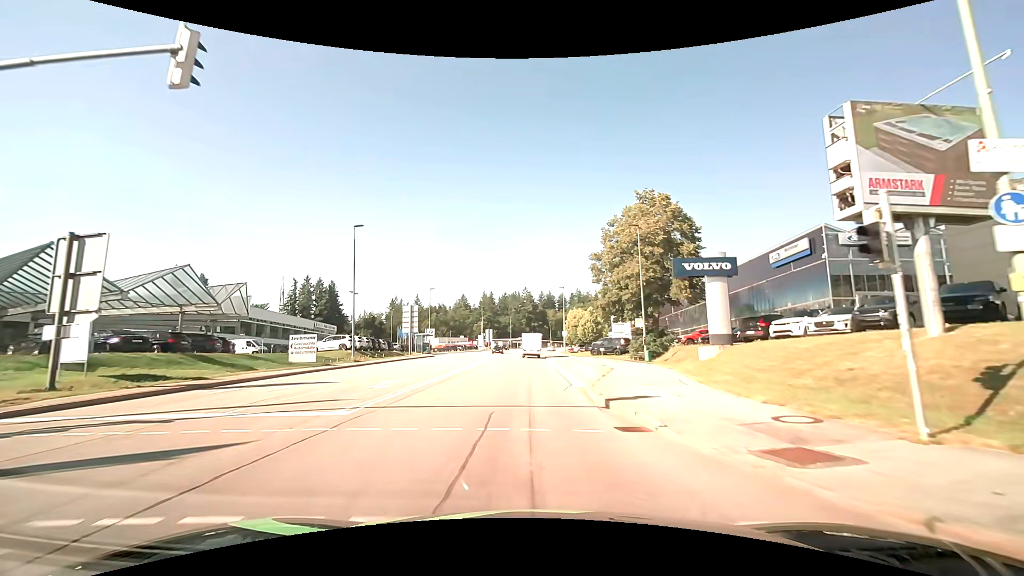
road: secondary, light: Day
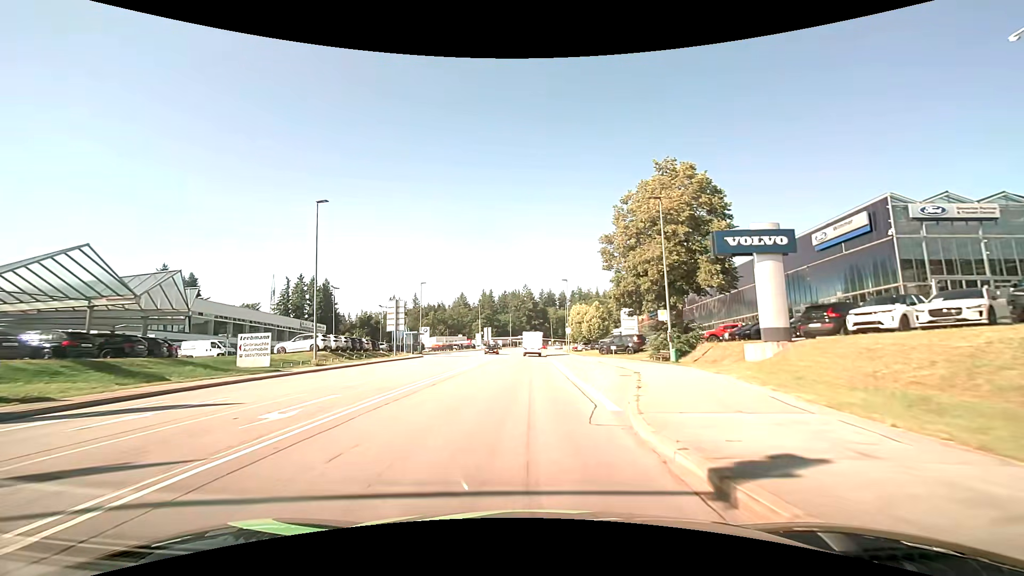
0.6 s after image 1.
(0.0, +6.6) m; 0°
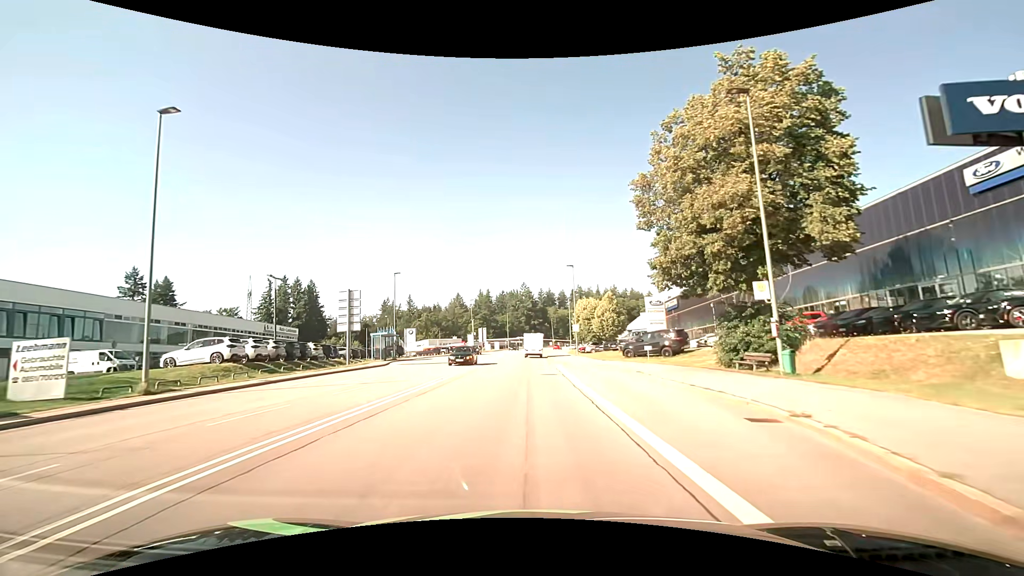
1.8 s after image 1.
(0.0, +13.3) m; 0°
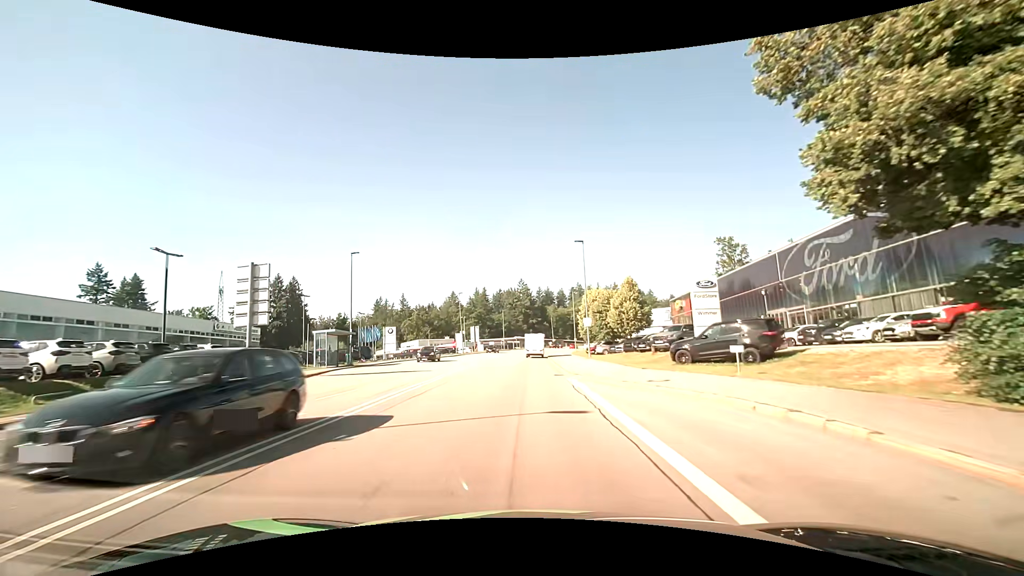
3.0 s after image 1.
(0.0, +13.6) m; 0°
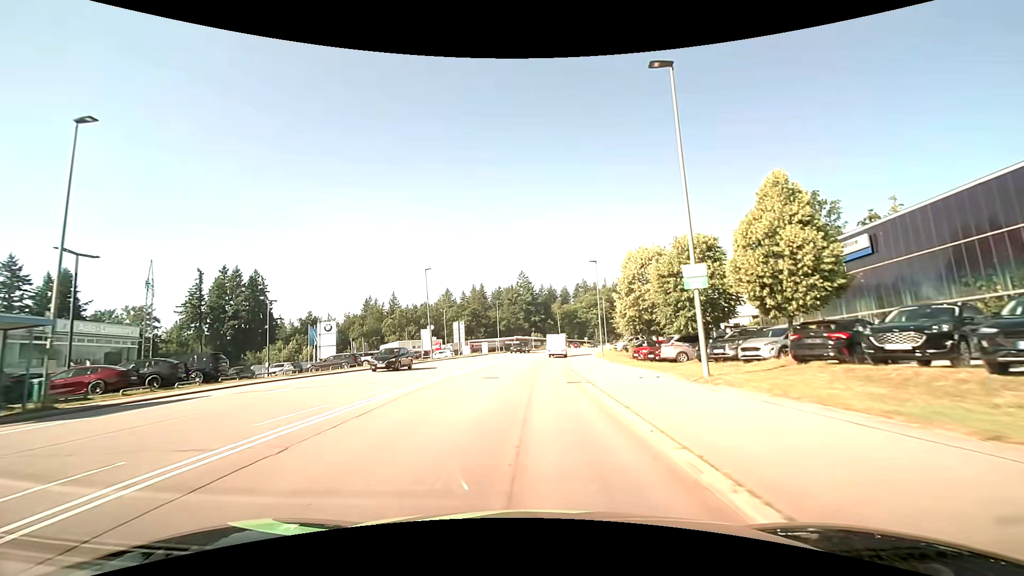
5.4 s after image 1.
(-0.1, +28.3) m; 0°
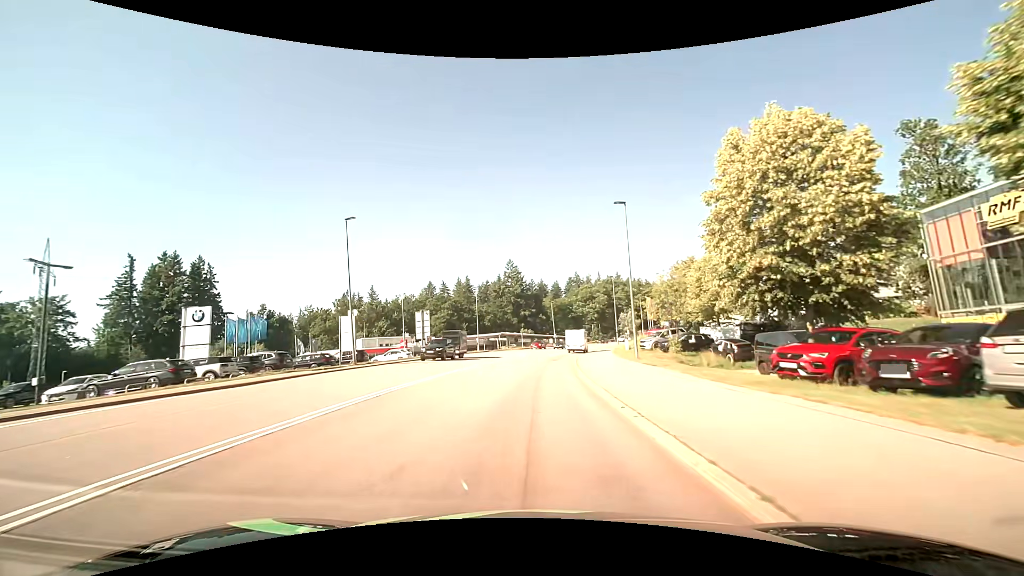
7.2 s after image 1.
(+0.2, +22.0) m; +1°
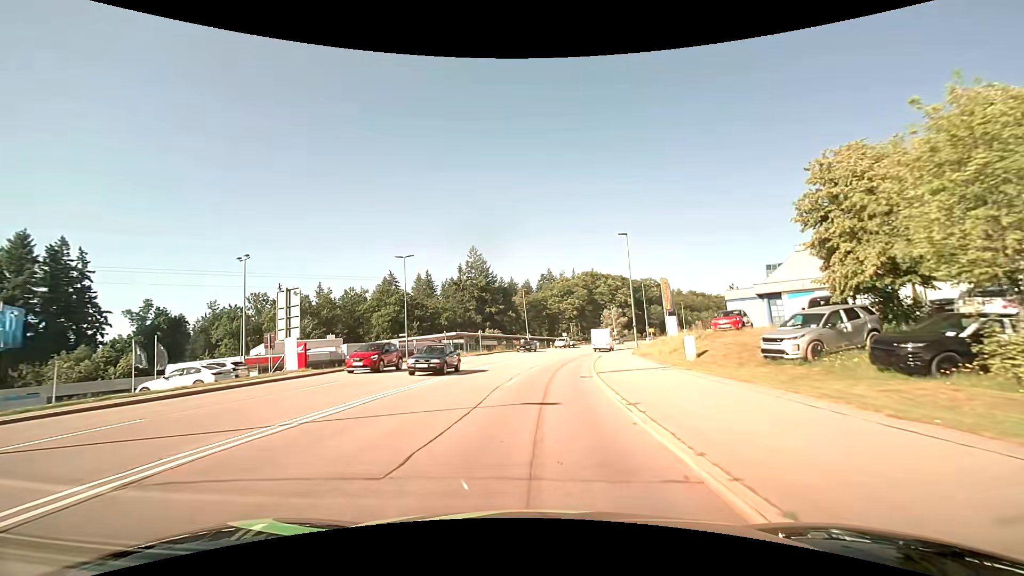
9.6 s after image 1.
(+0.8, +29.4) m; +3°
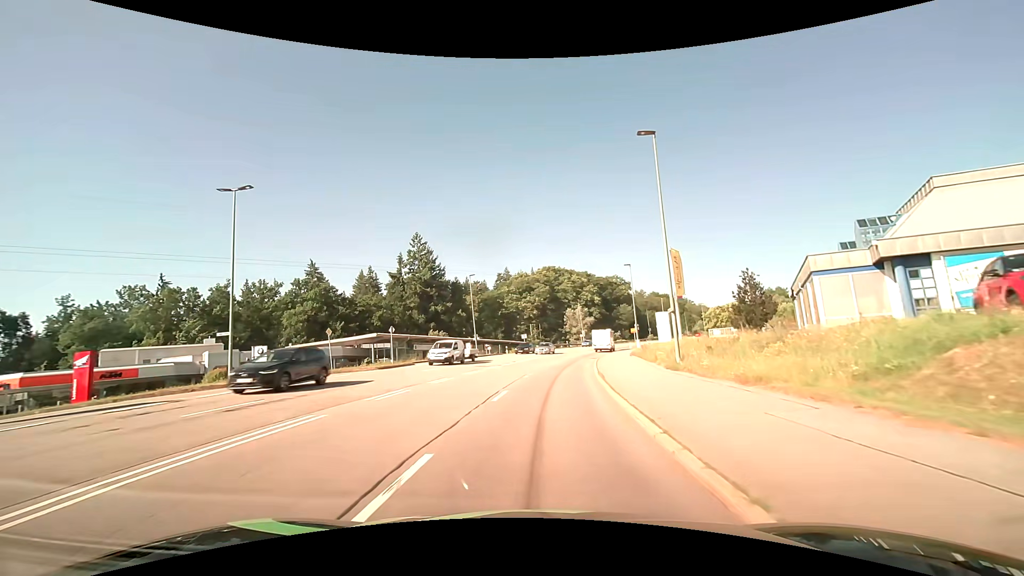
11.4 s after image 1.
(+0.9, +22.1) m; +5°
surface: asphalt
(0, +10) (+1, +20) (+2, +30) (+3, +40) (+5, +50) (+7, +59) (+9, +69) (+12, +79) (+16, +88) (+19, +97) m
